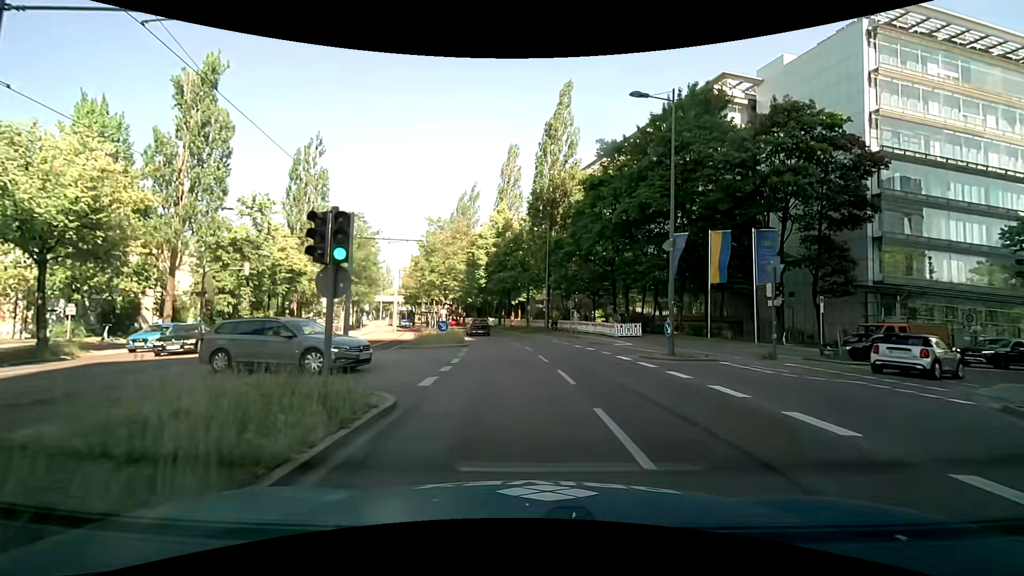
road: secondary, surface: asphalt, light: Day
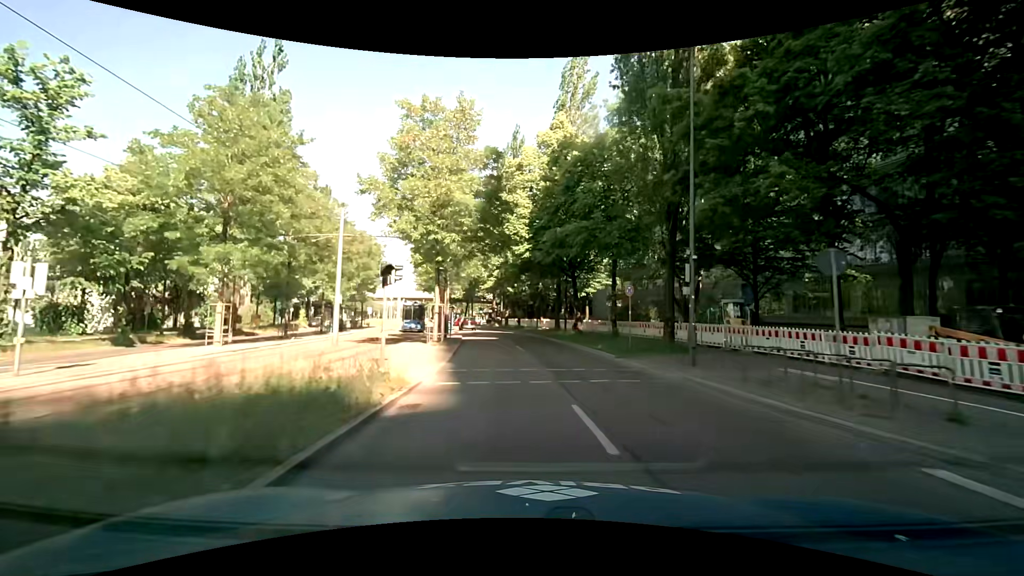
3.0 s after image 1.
(-1.4, +30.0) m; -7°
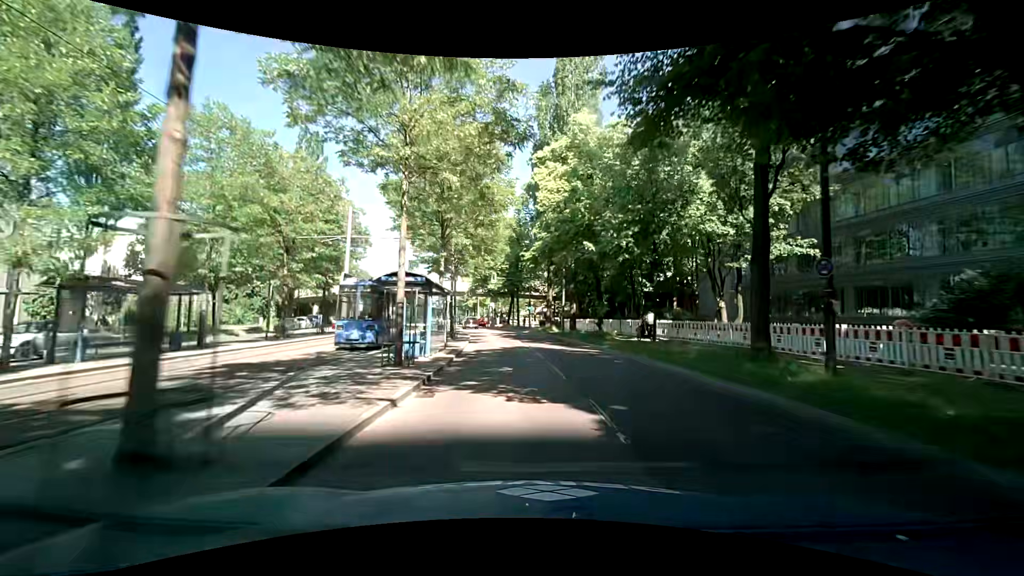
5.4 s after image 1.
(-1.8, +30.0) m; -6°
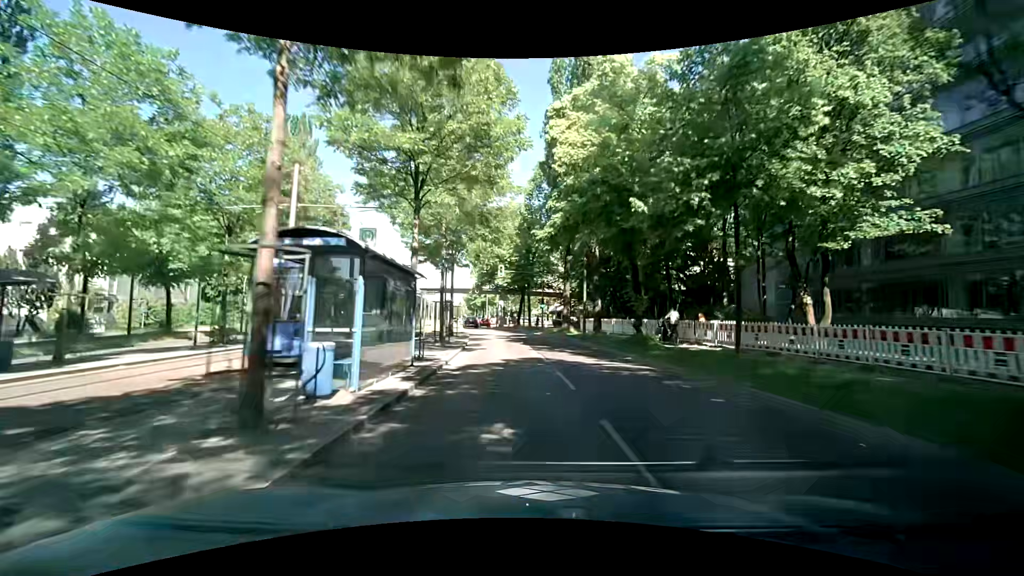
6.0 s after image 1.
(-0.1, +7.4) m; -1°
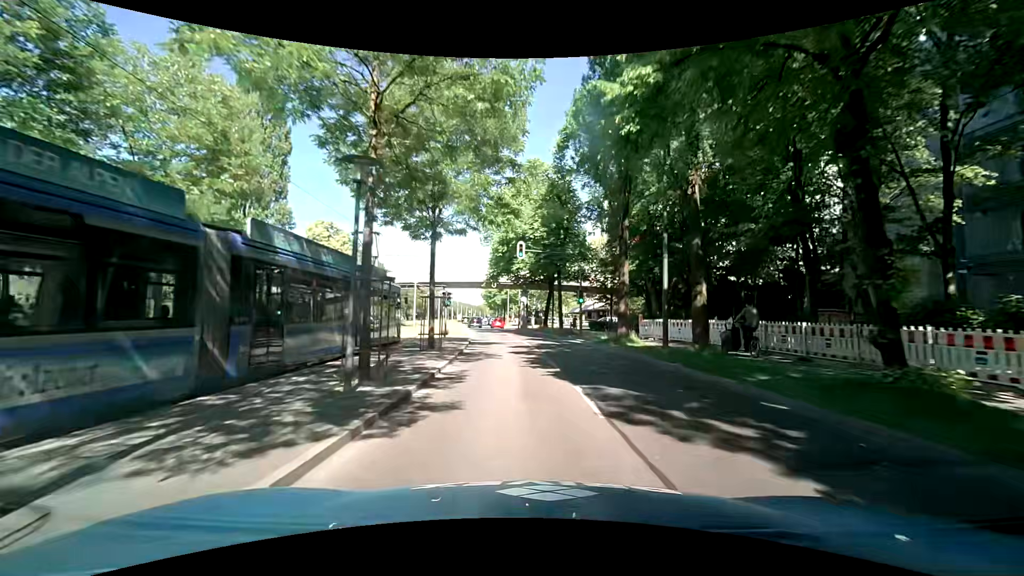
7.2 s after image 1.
(-0.5, +14.3) m; -3°
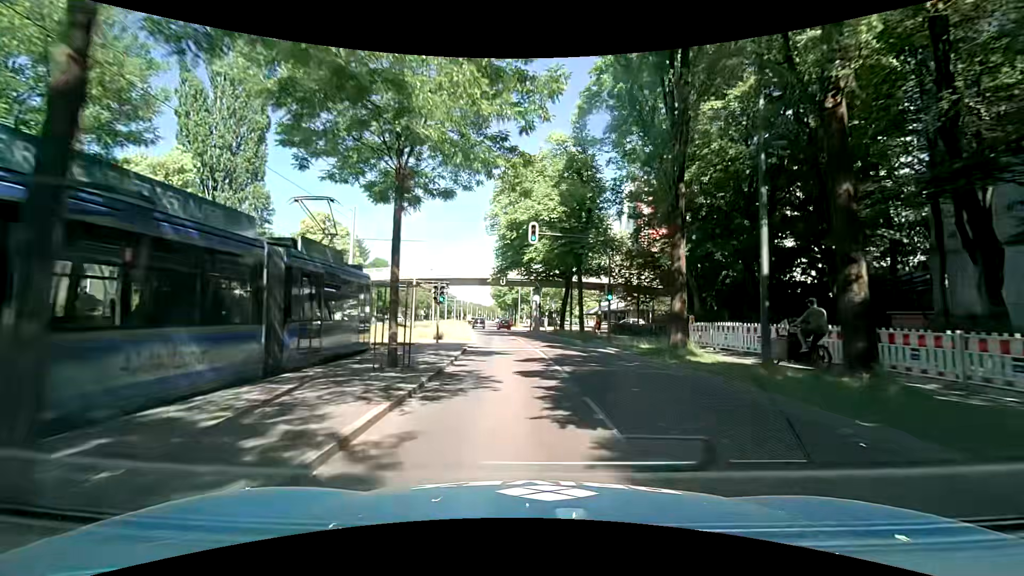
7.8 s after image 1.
(-0.1, +7.0) m; -2°
